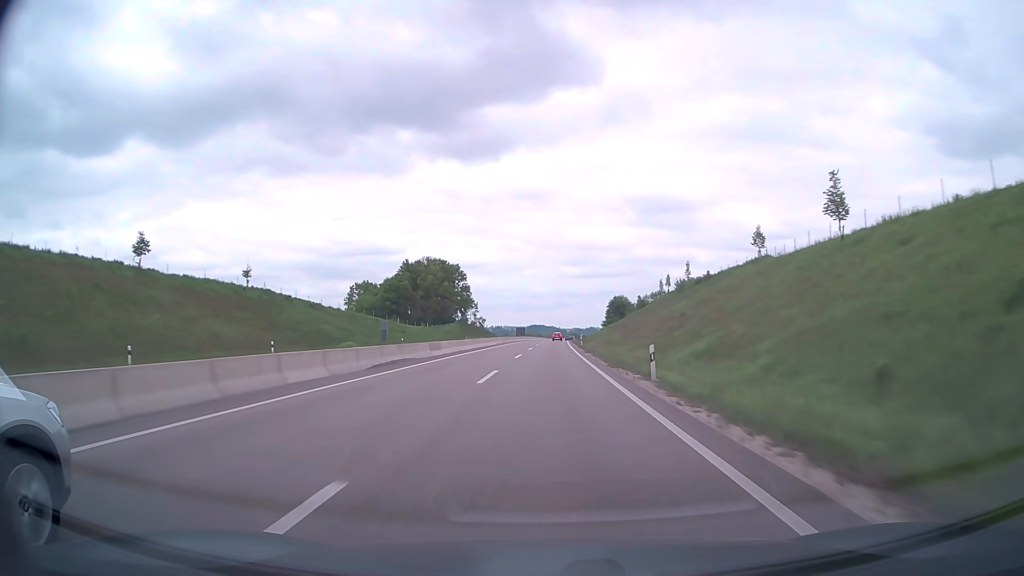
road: trunk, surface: asphalt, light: Day
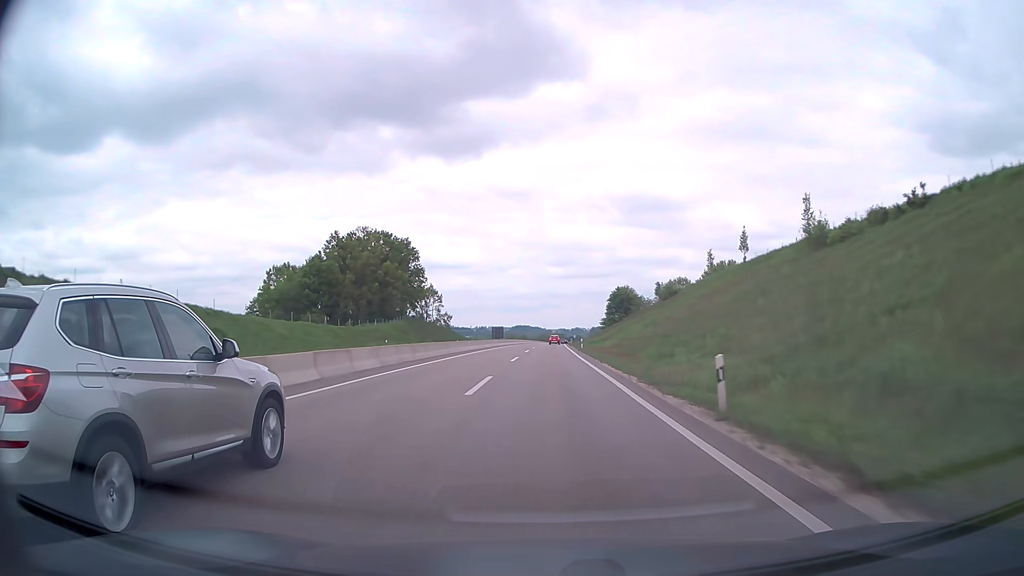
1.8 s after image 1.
(+0.5, +57.1) m; +1°
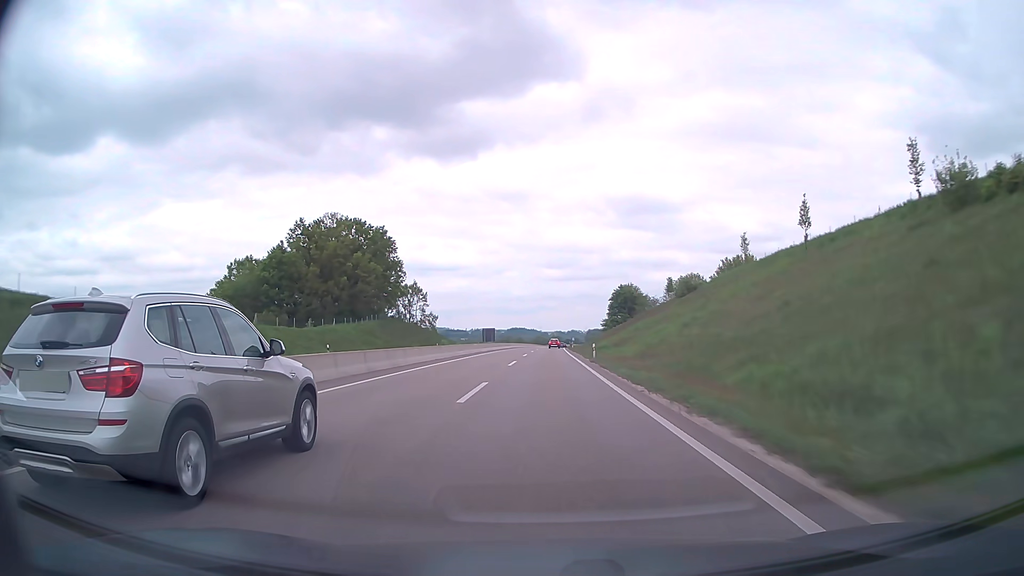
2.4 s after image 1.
(+0.1, +19.1) m; 0°
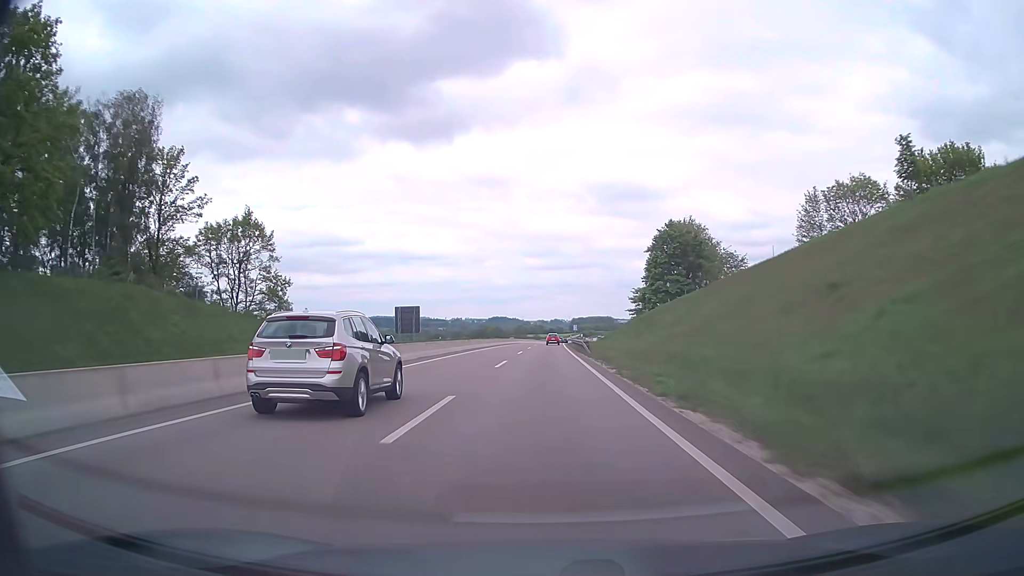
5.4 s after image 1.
(+1.3, +95.4) m; +1°
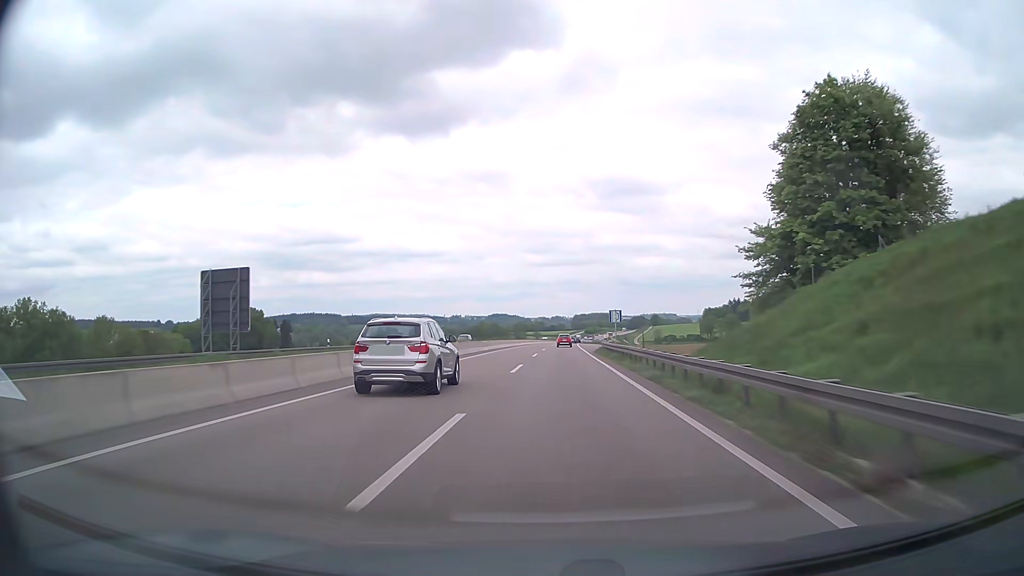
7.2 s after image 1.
(+0.1, +56.7) m; 0°
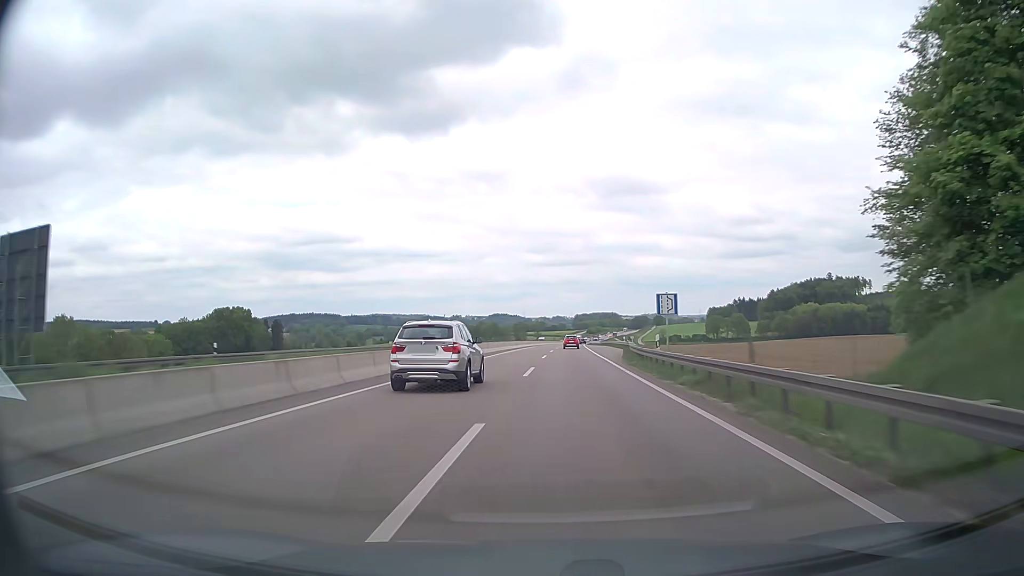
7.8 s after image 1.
(0.0, +19.0) m; 0°
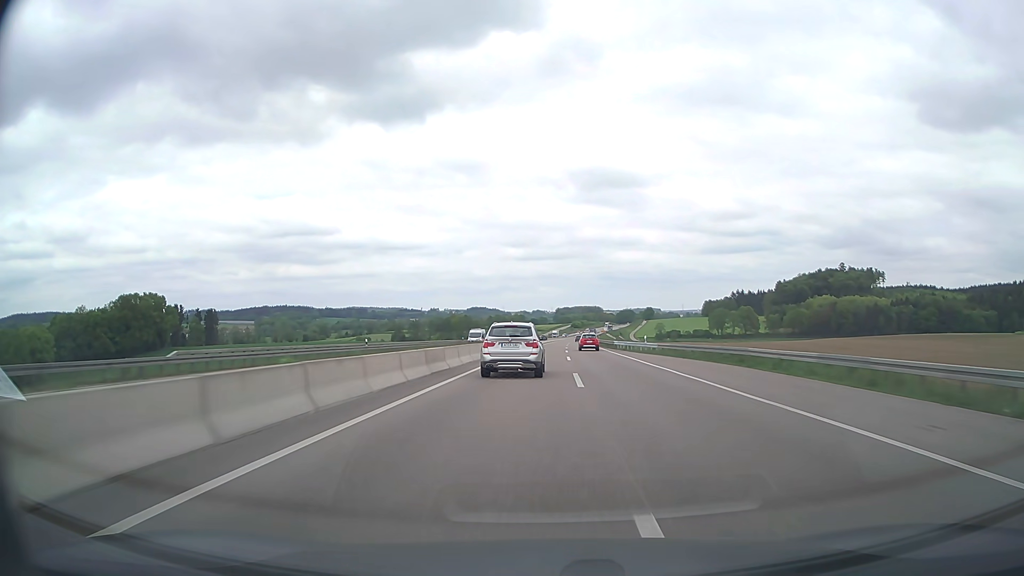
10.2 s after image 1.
(+0.6, +77.0) m; +1°
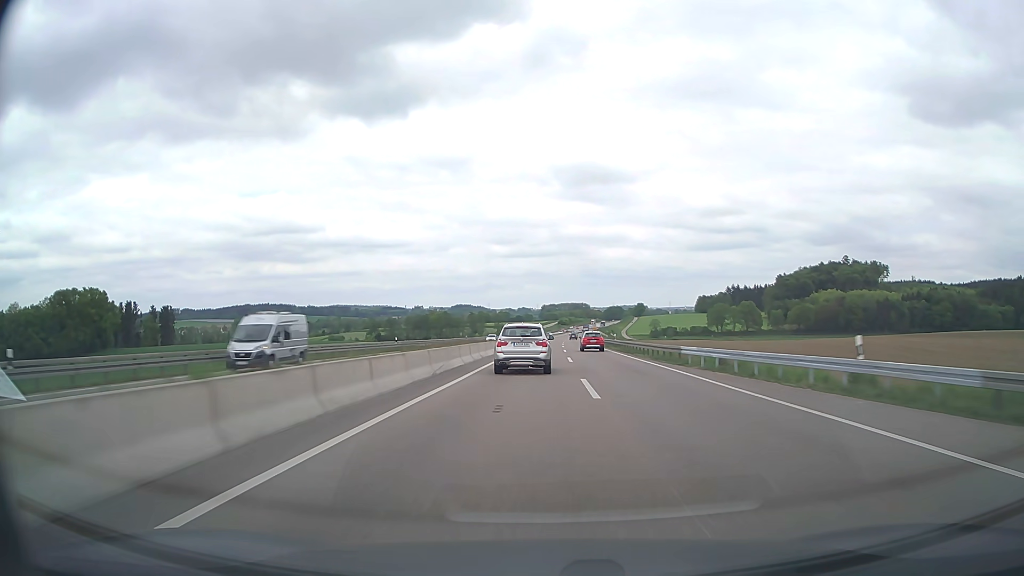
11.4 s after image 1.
(+0.5, +38.8) m; +1°
(0, +10) (0, +20) (0, +30) (0, +40) (+1, +50) (+1, +60) (+1, +70) (+1, +80) (+1, +90) (+2, +100) m
